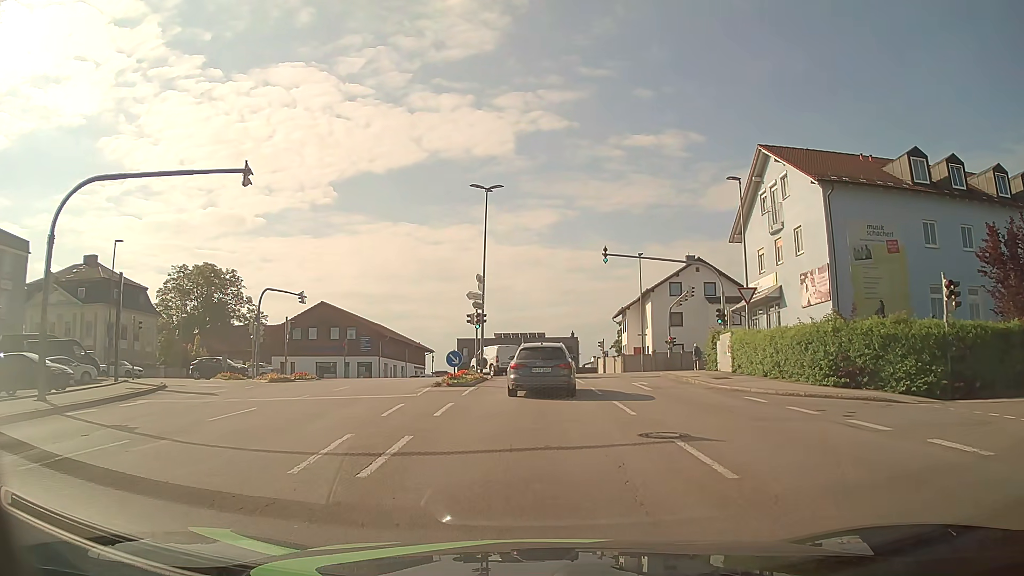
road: tertiary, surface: asphalt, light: Day
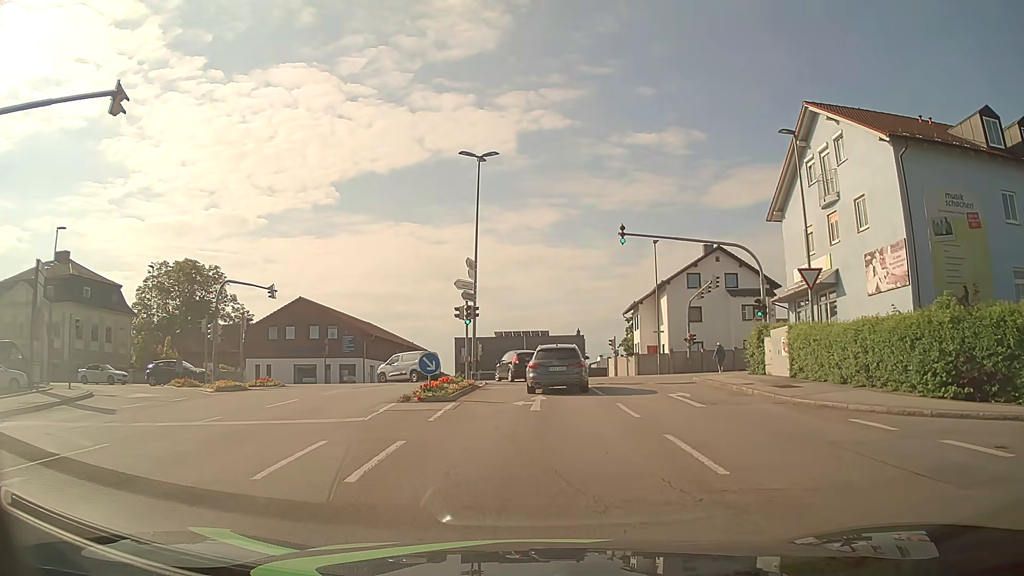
(0.0, +6.5) m; 0°
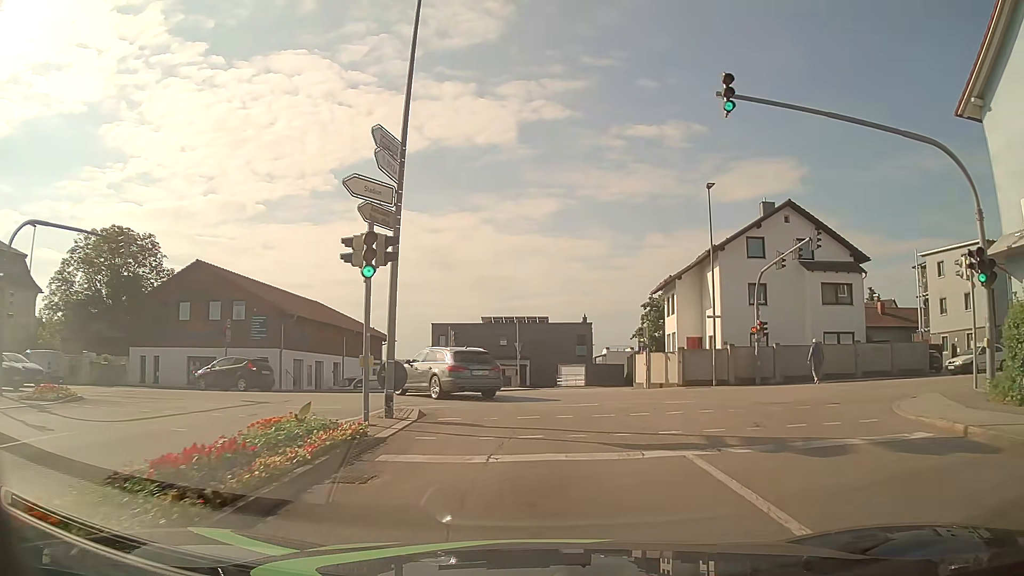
(-0.1, +16.9) m; 0°
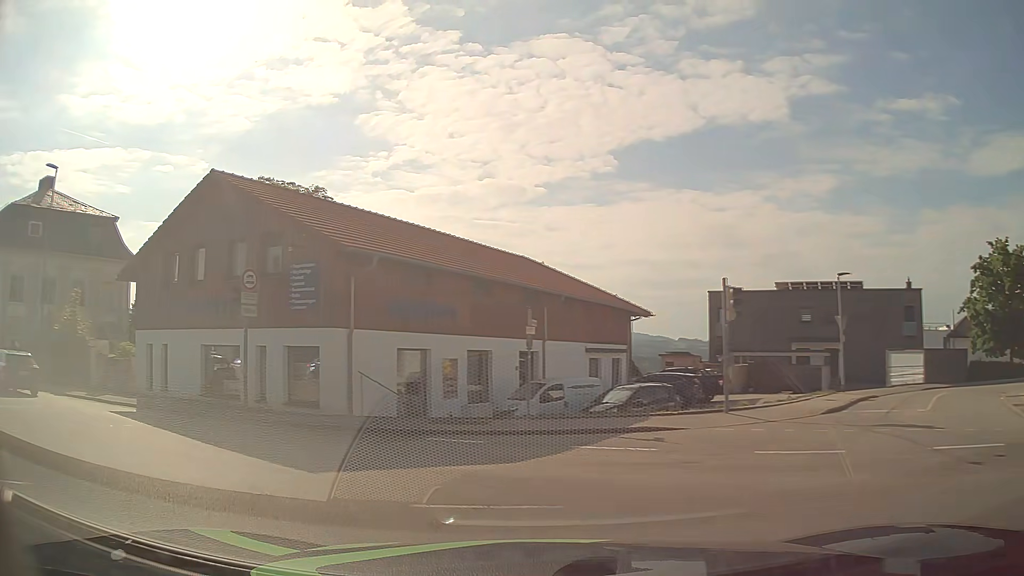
(-1.5, +19.9) m; -24°
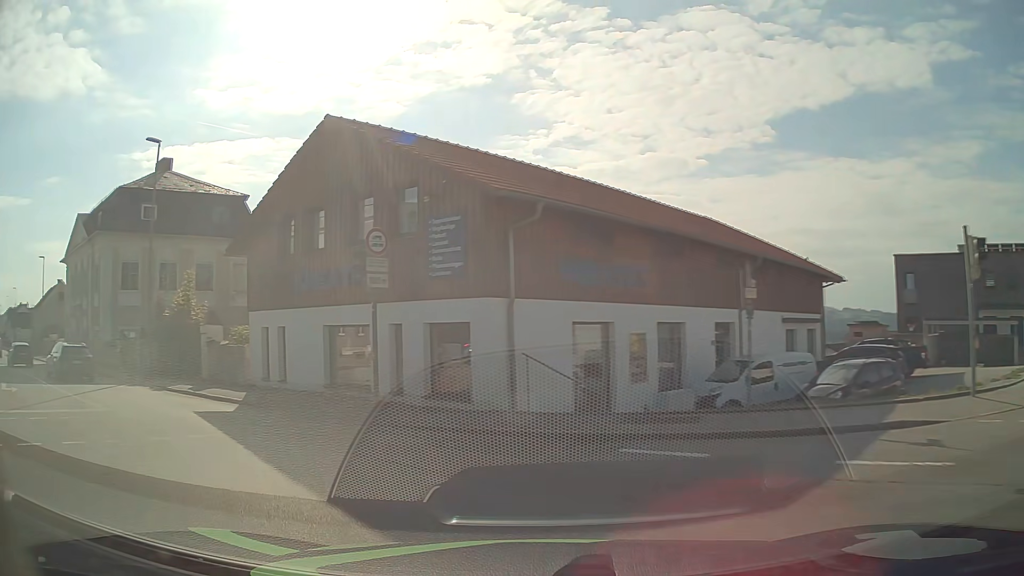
(-0.5, +3.9) m; -15°
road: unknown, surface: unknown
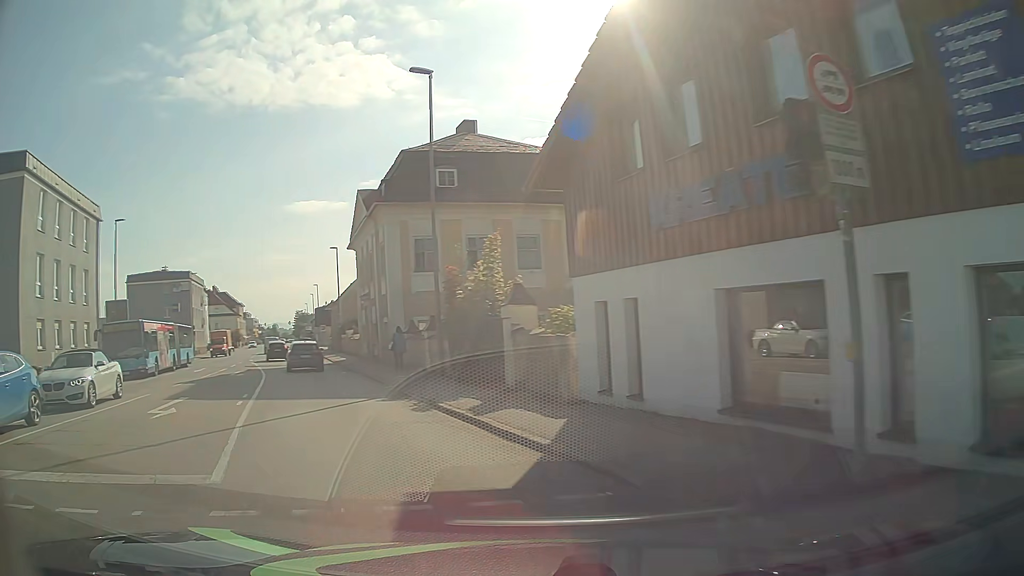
(-2.3, +8.2) m; -30°
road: tertiary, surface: asphalt
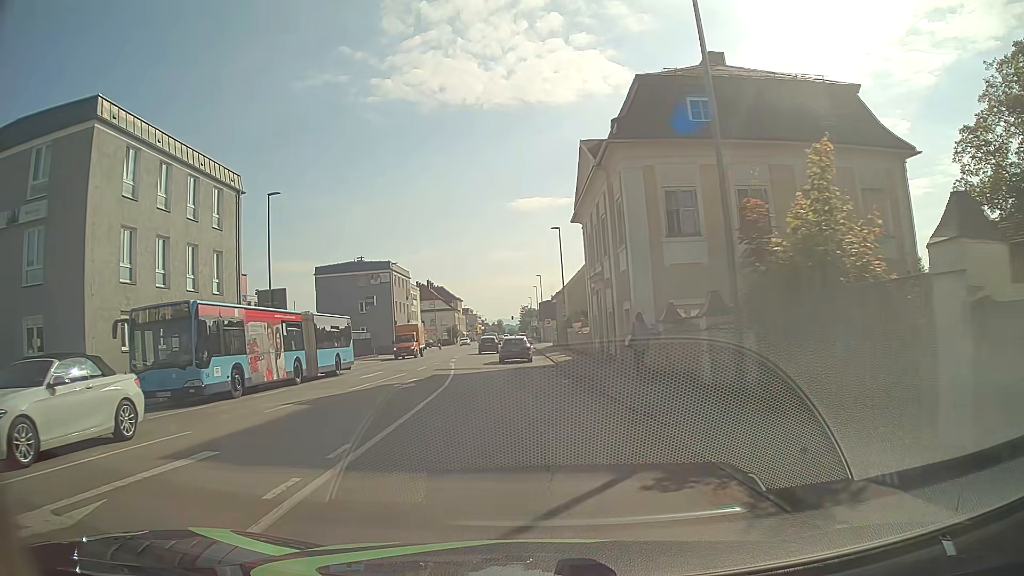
(-2.0, +9.5) m; -19°
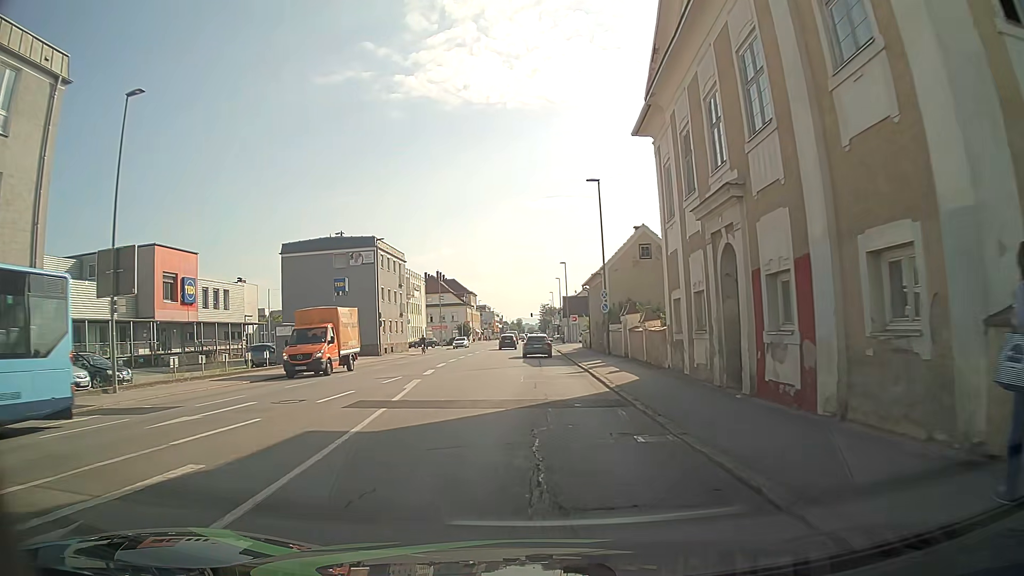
(-0.6, +17.5) m; -2°
(0, +10) (0, +20) (0, +30) (0, +40) (0, +50) (0, +60) (0, +70) (0, +80) (0, +90) (0, +100) m
